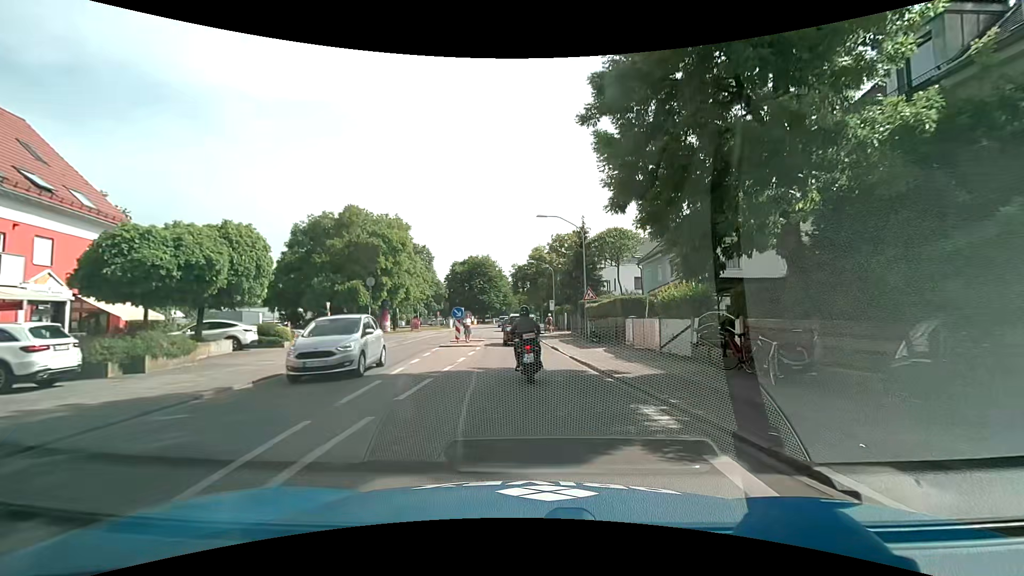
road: secondary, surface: asphalt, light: Day
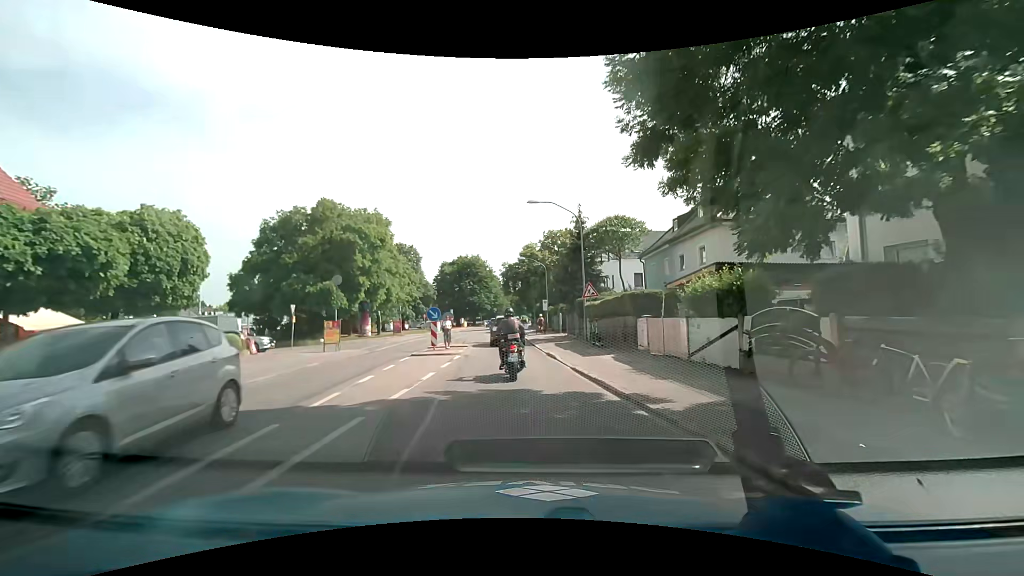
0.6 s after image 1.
(0.0, +4.3) m; +1°
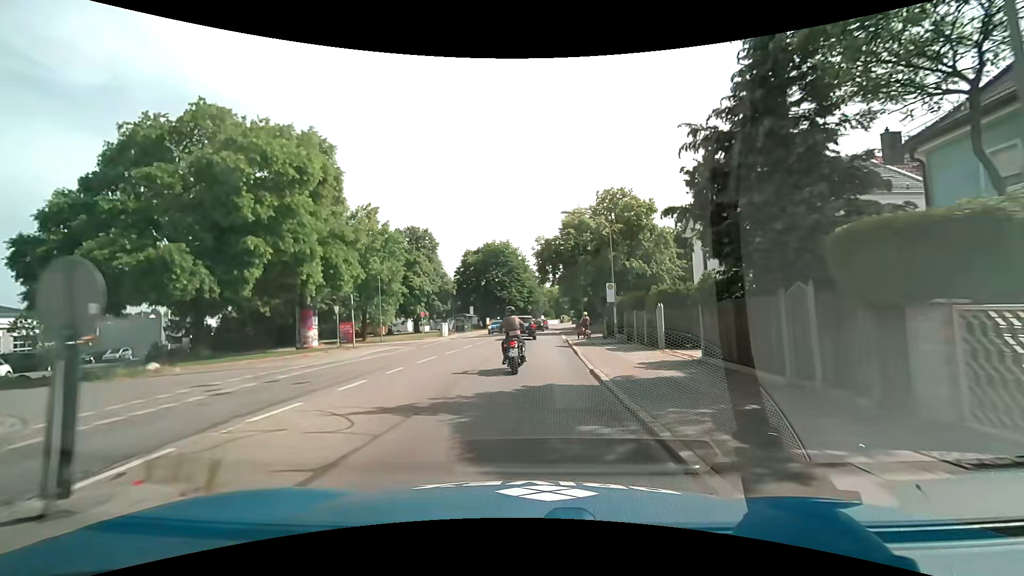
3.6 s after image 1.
(-0.8, +23.6) m; -5°
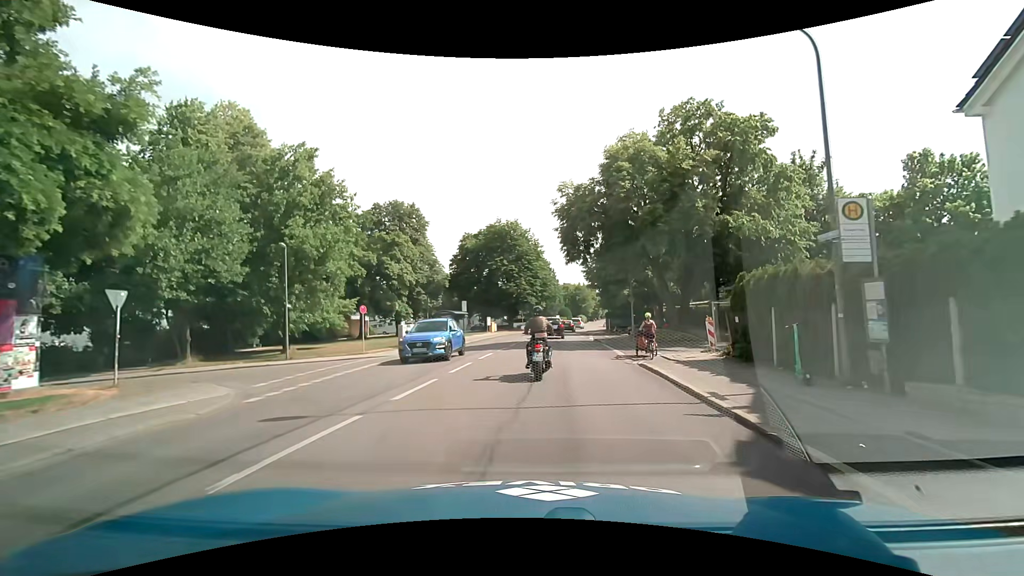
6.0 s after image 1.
(-0.4, +20.9) m; -1°
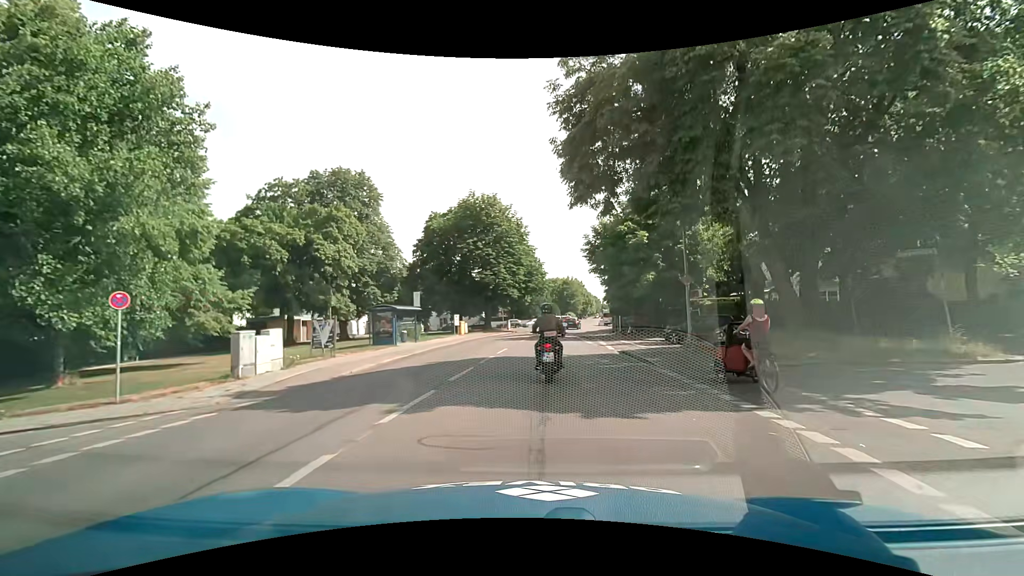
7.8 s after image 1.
(+0.3, +15.7) m; +2°
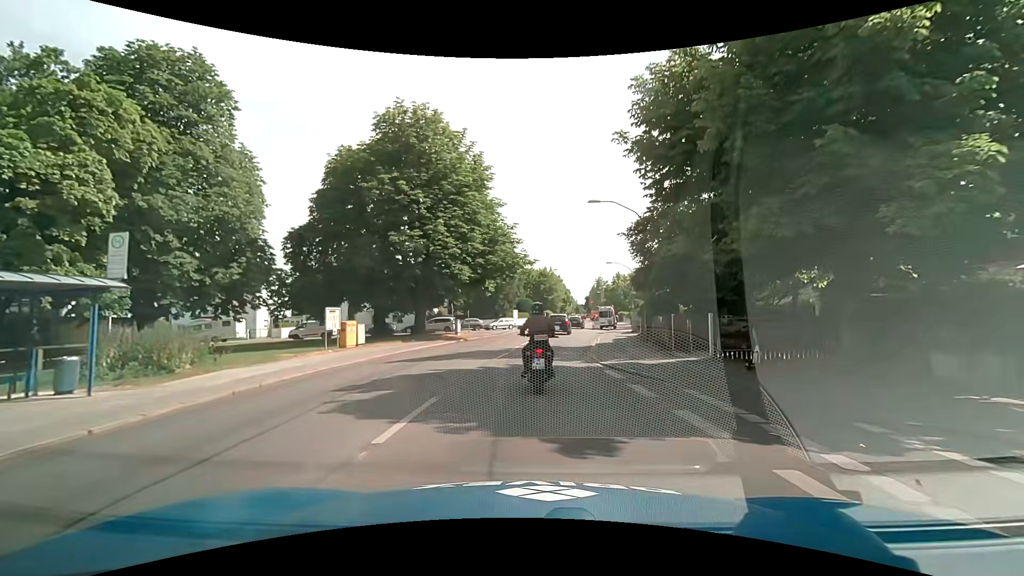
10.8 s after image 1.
(+0.6, +25.3) m; +3°
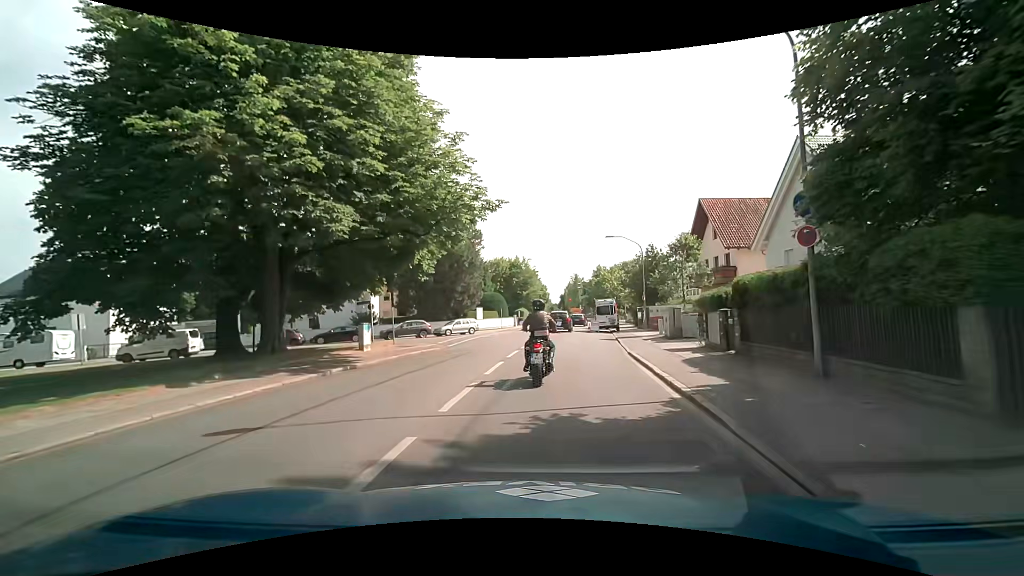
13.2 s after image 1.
(+0.5, +18.2) m; +3°
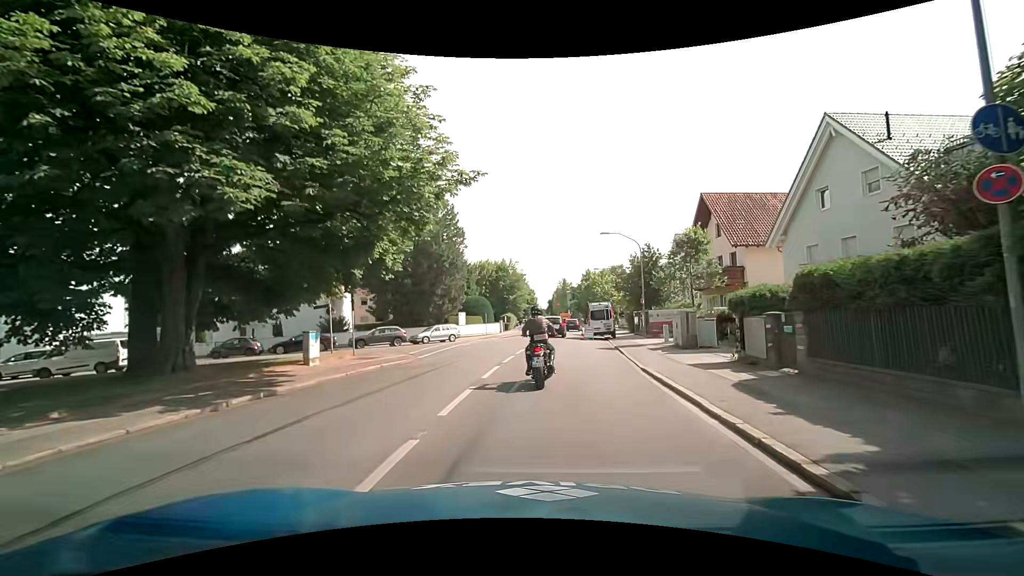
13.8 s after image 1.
(+0.1, +4.3) m; +2°
(0, +10) (0, +20) (+1, +30) (+1, +40) (+2, +50) (+4, +60) (+5, +70) (+6, +80) (+6, +90) (+6, +100) m
